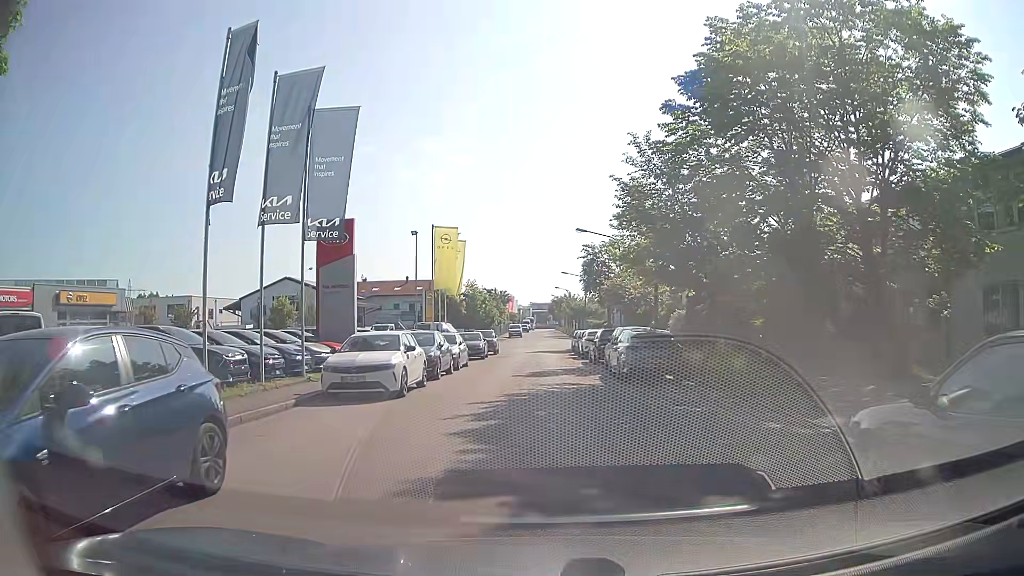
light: Day
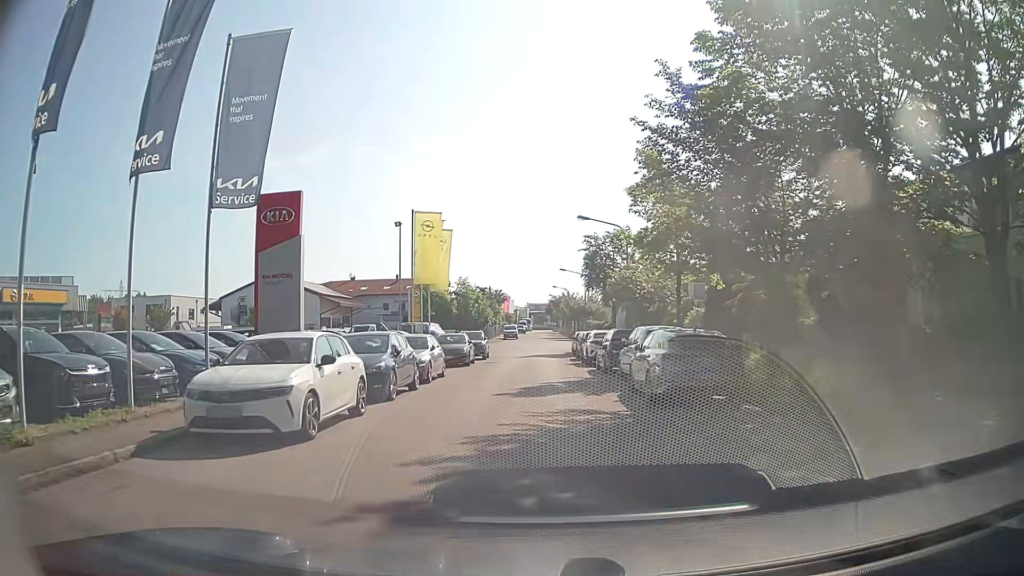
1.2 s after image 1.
(+0.1, +5.8) m; +1°
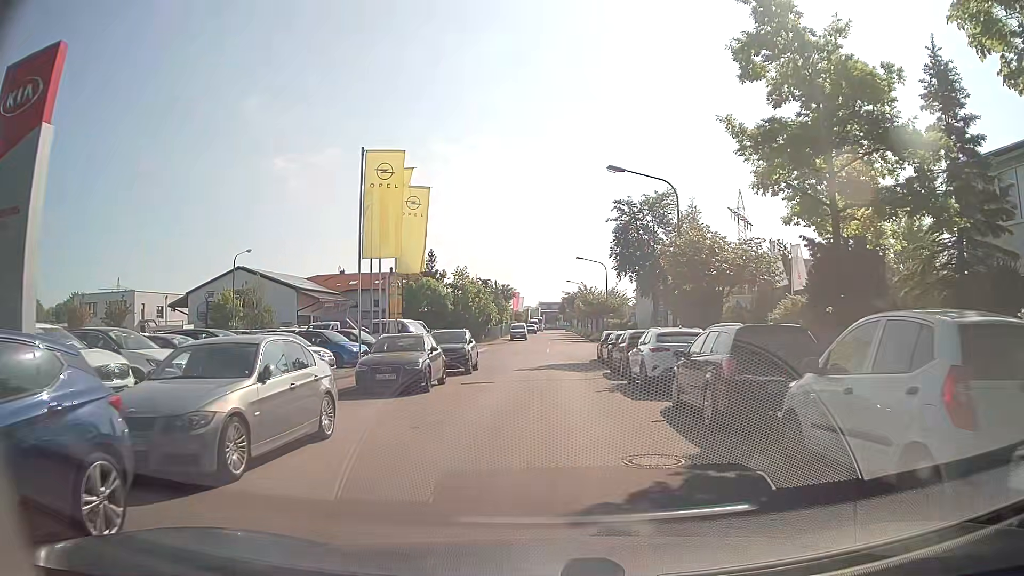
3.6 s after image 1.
(-0.1, +13.1) m; 0°
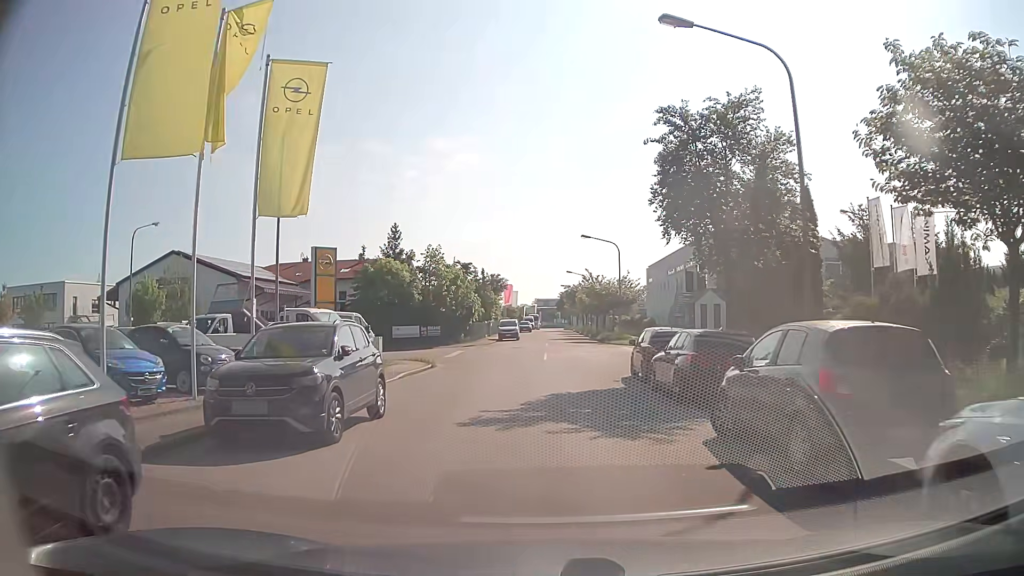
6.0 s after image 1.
(0.0, +15.0) m; 0°
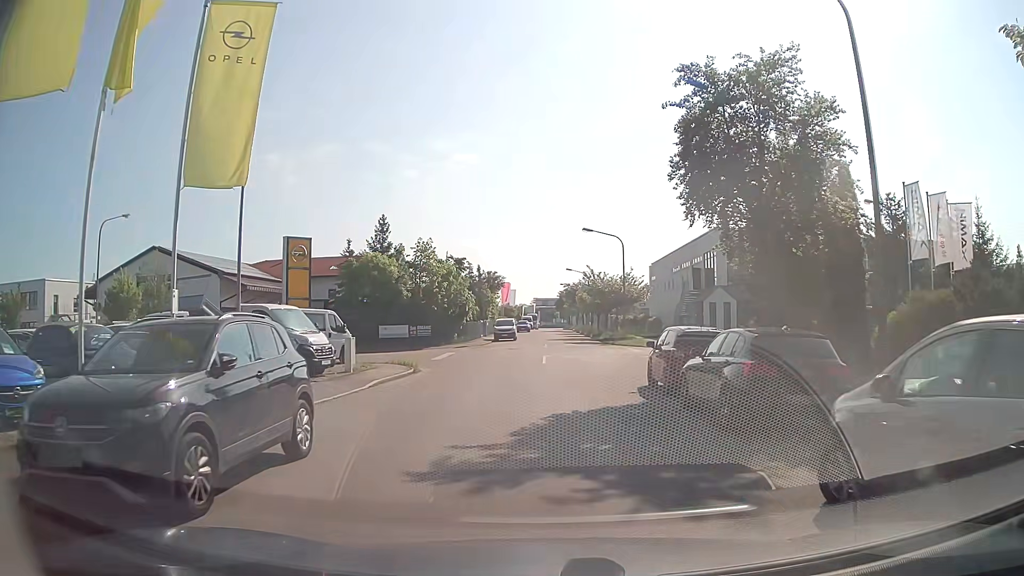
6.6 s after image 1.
(0.0, +3.6) m; 0°
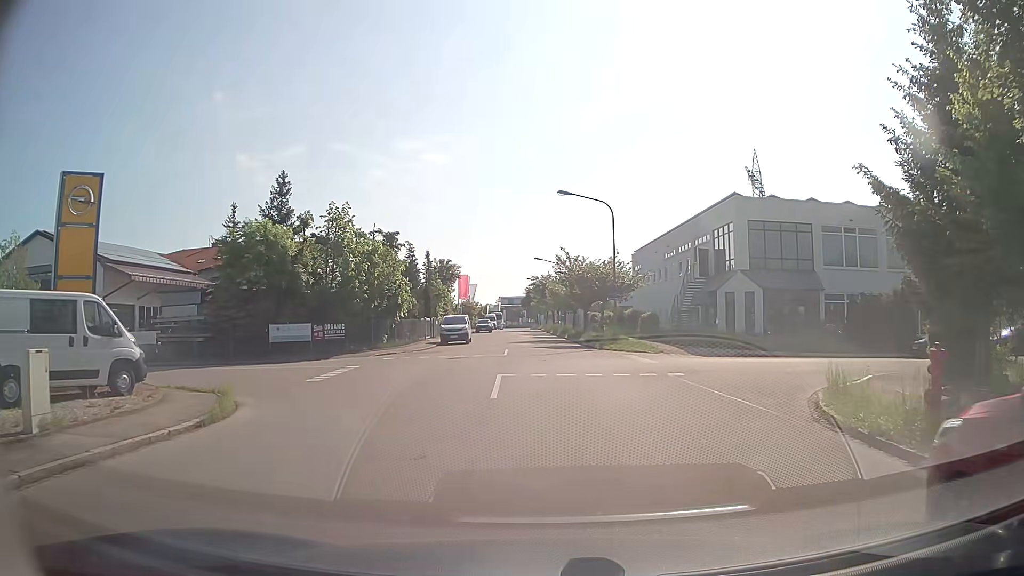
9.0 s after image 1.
(+0.2, +13.9) m; +2°
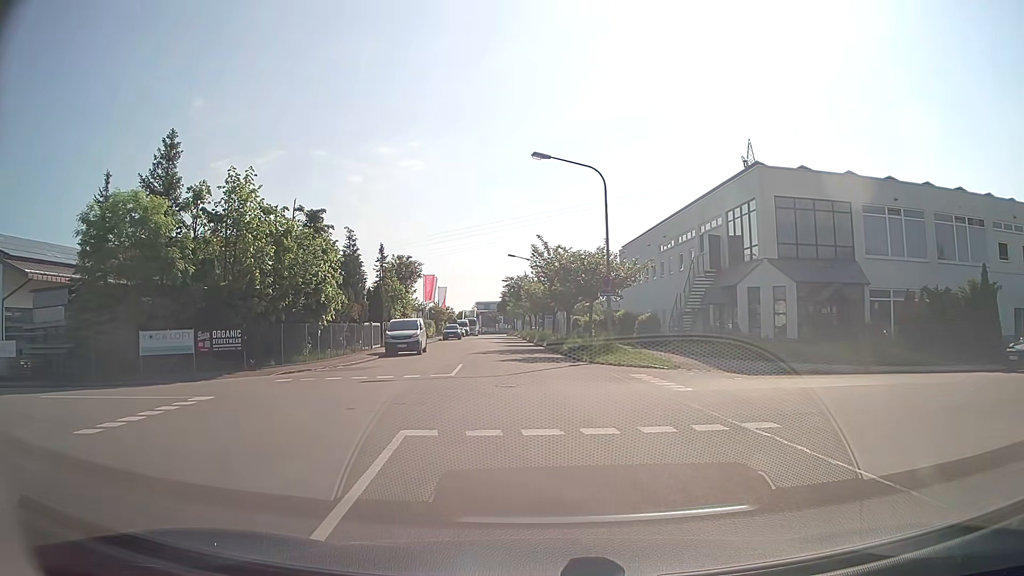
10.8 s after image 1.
(+0.3, +9.3) m; +1°
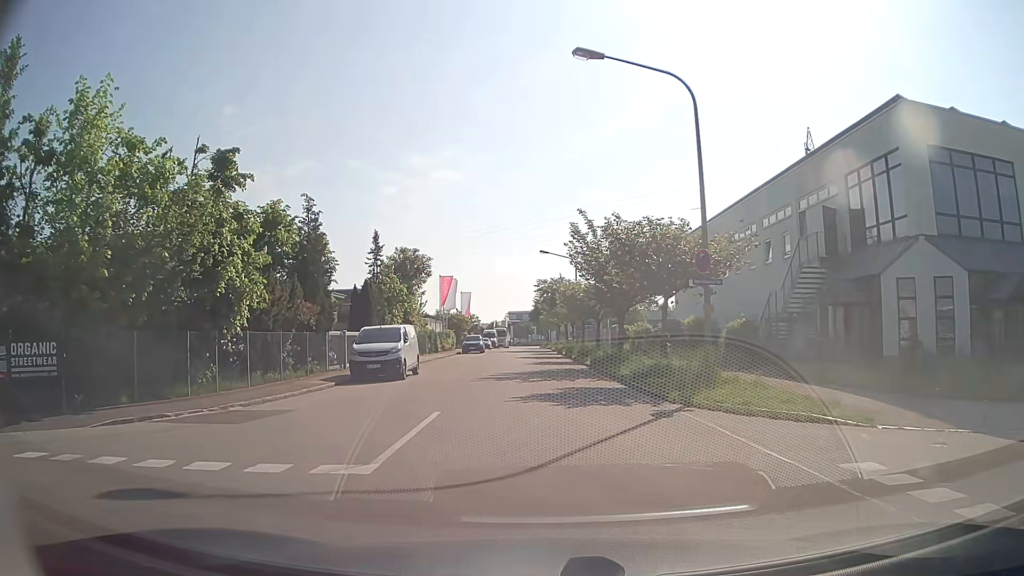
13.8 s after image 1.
(0.0, +12.0) m; -1°
(0, +10) (0, +20) (-1, +30) (-1, +40) (-1, +50) (-1, +60) (-1, +70) (-2, +80) (-2, +90) (-2, +100) m
